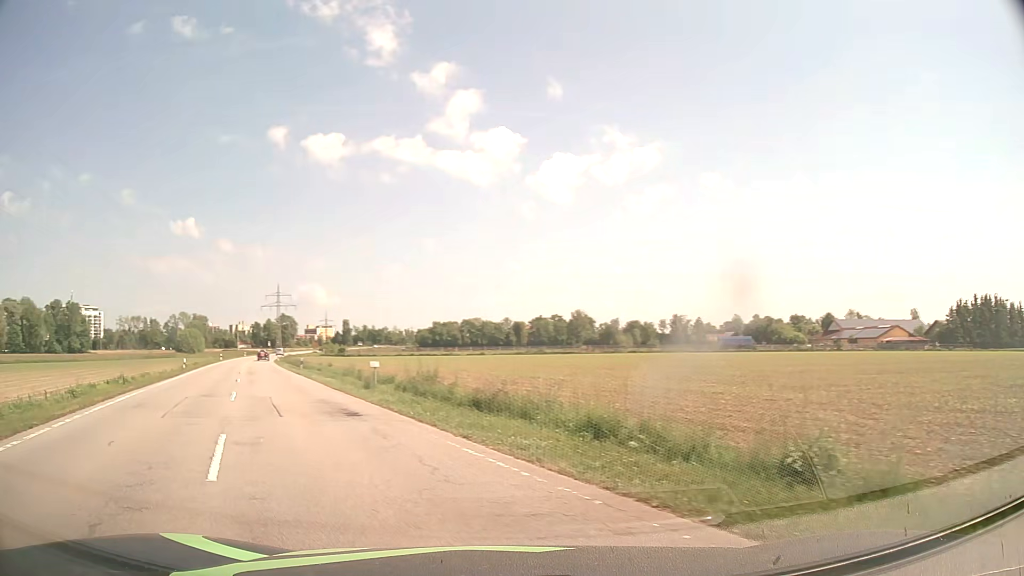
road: secondary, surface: asphalt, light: Day
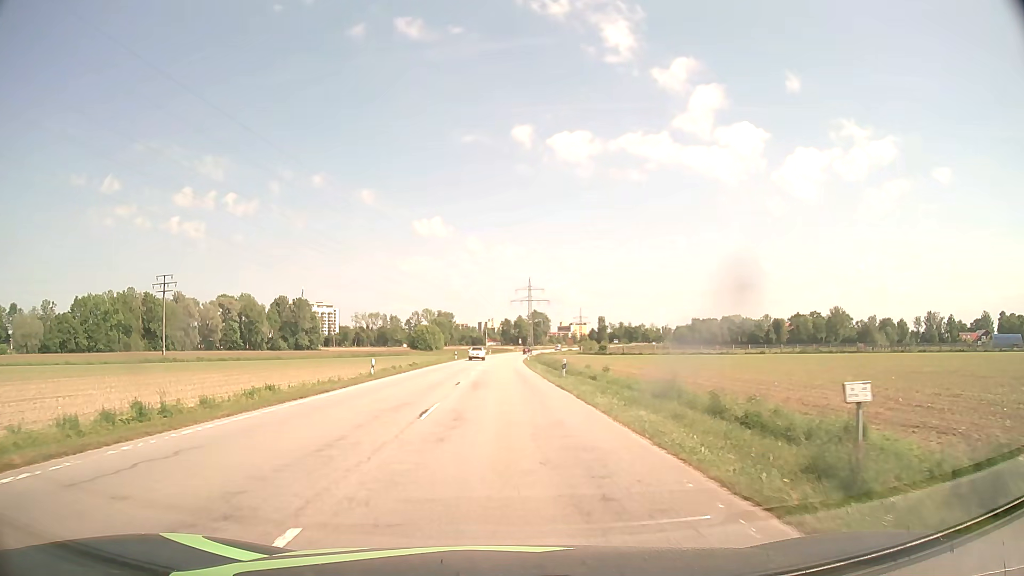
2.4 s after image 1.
(-5.5, +18.3) m; -22°
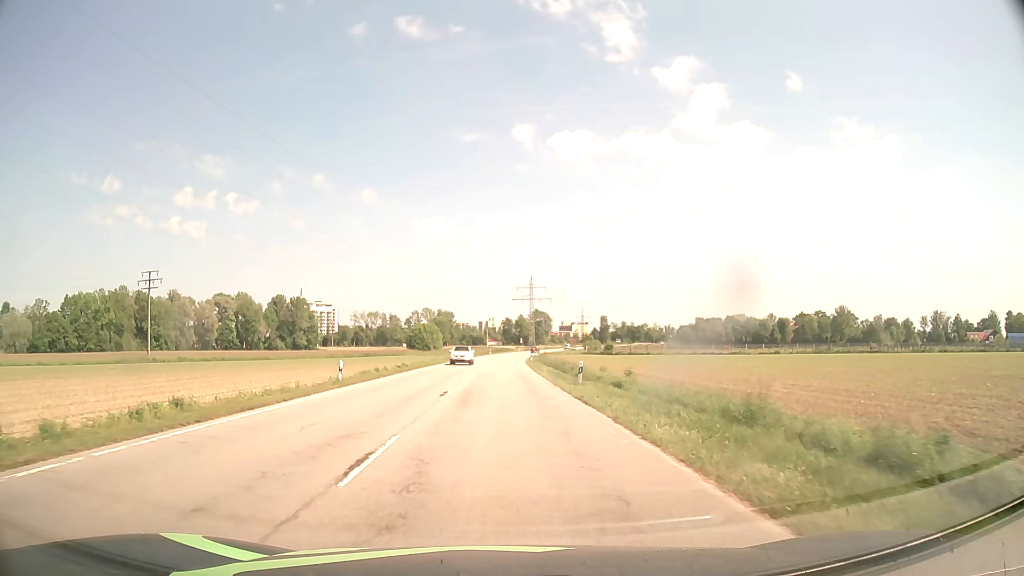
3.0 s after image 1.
(0.0, +6.7) m; 0°
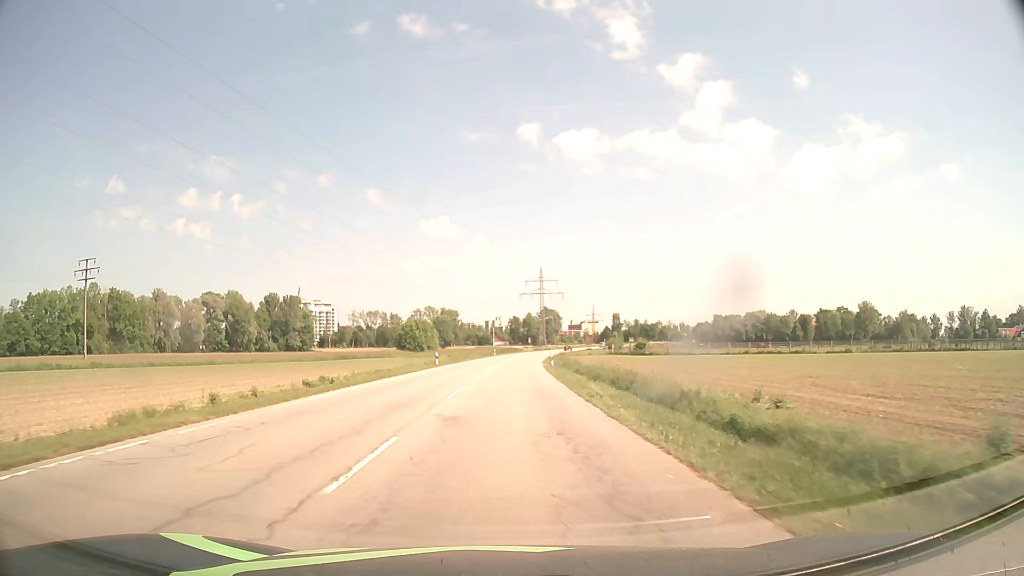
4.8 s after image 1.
(-0.1, +24.7) m; 0°
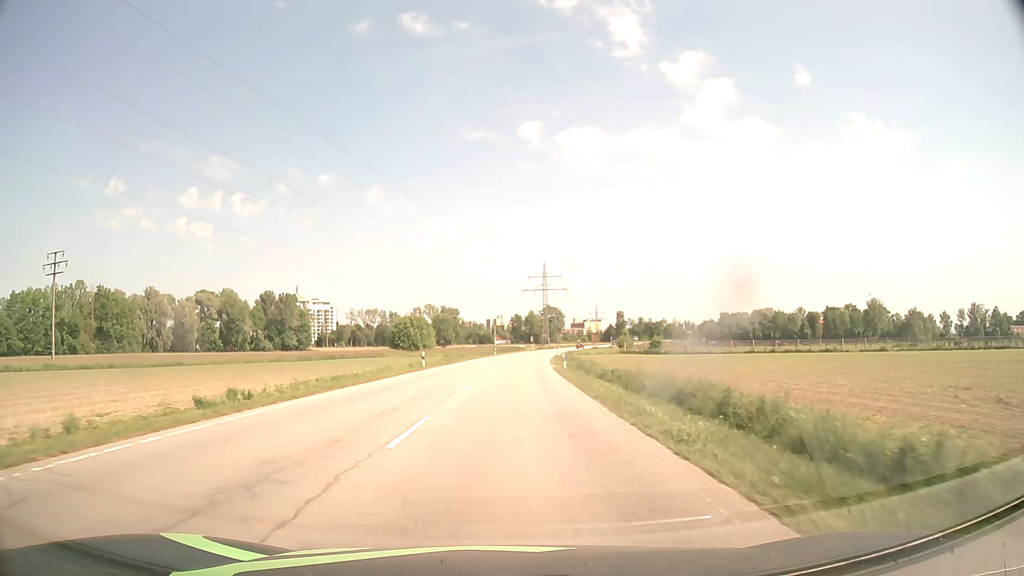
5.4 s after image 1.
(0.0, +9.7) m; 0°
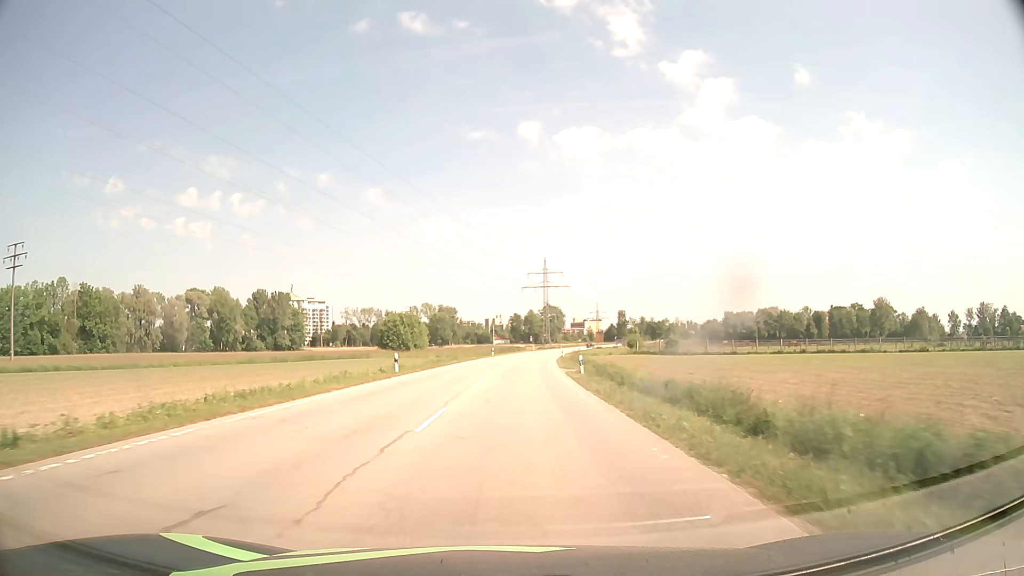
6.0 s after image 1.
(0.0, +10.2) m; 0°
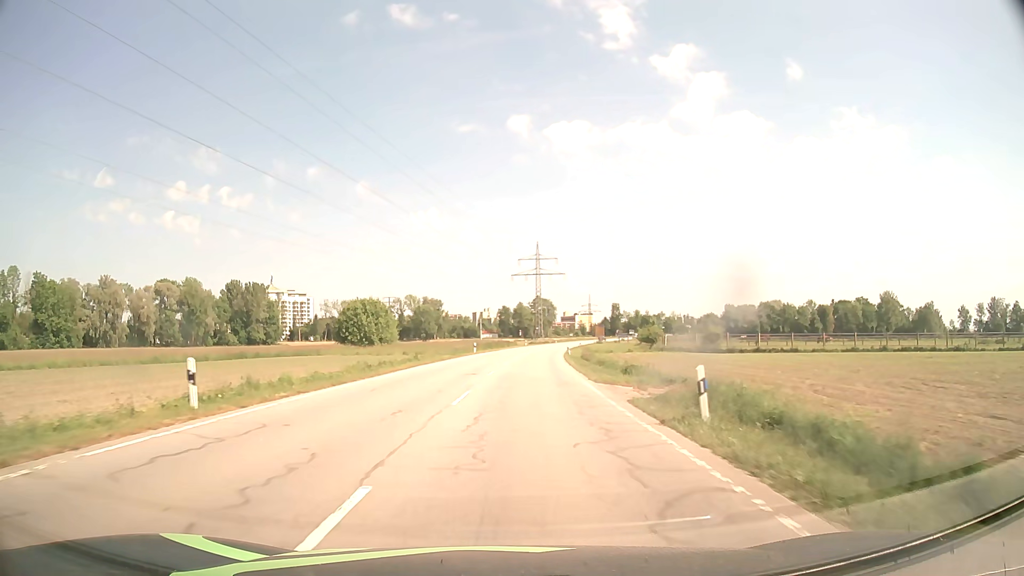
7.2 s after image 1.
(+0.1, +20.8) m; +1°
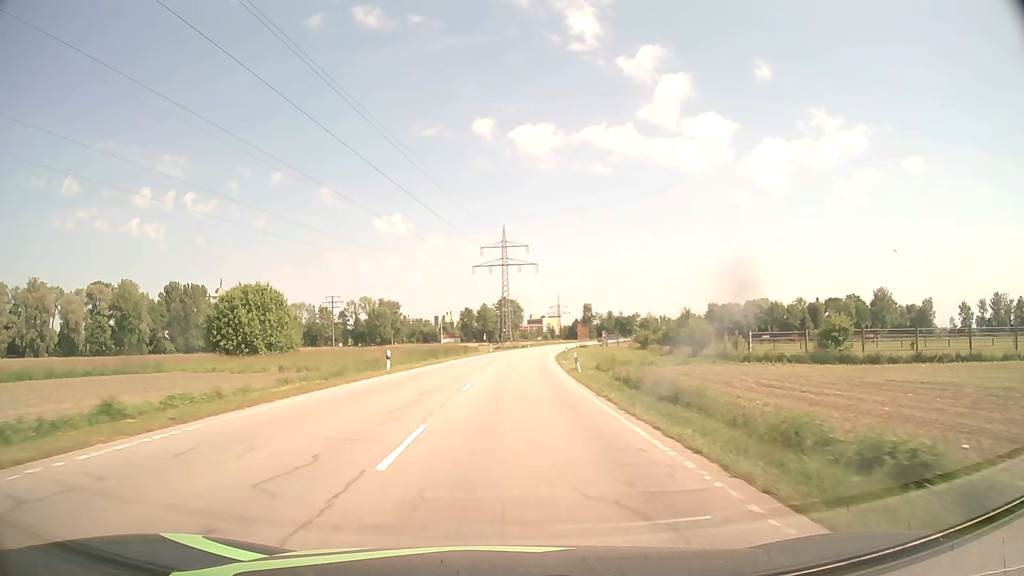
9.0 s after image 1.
(+0.8, +31.0) m; +3°
(0, +10) (0, +20) (0, +30) (+1, +40) (+1, +50) (+2, +60) (+3, +70) (+4, +80) (+5, +90) (+6, +100) m
